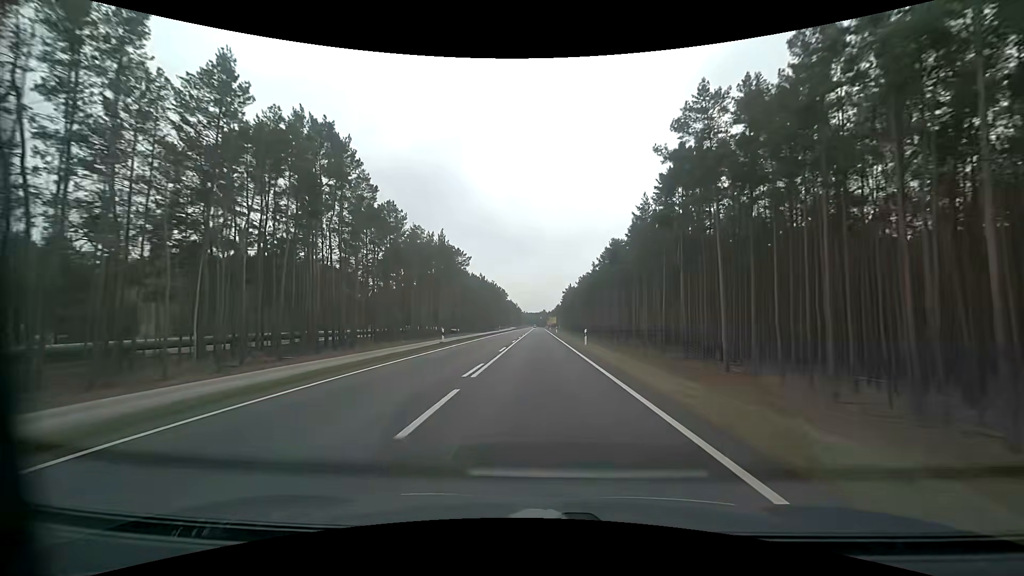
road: primary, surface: asphalt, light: Day
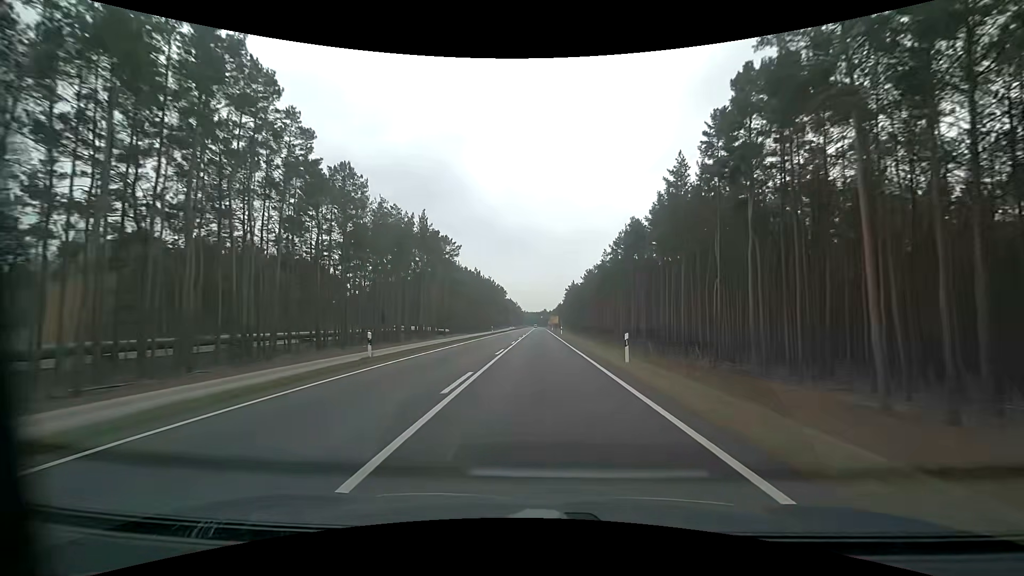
(0.0, +14.8) m; 0°
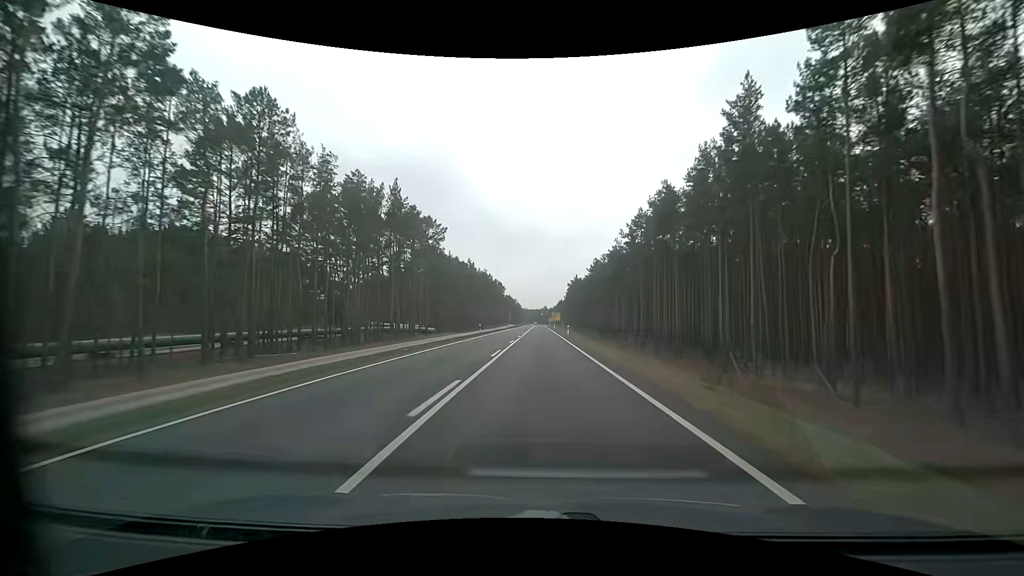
(0.0, +14.6) m; 0°
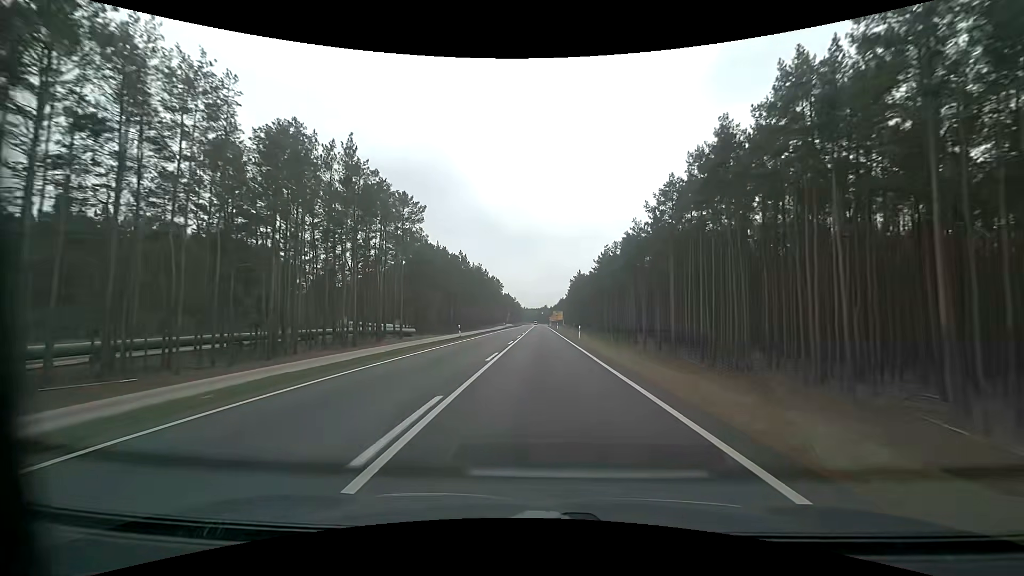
(0.0, +14.1) m; 0°
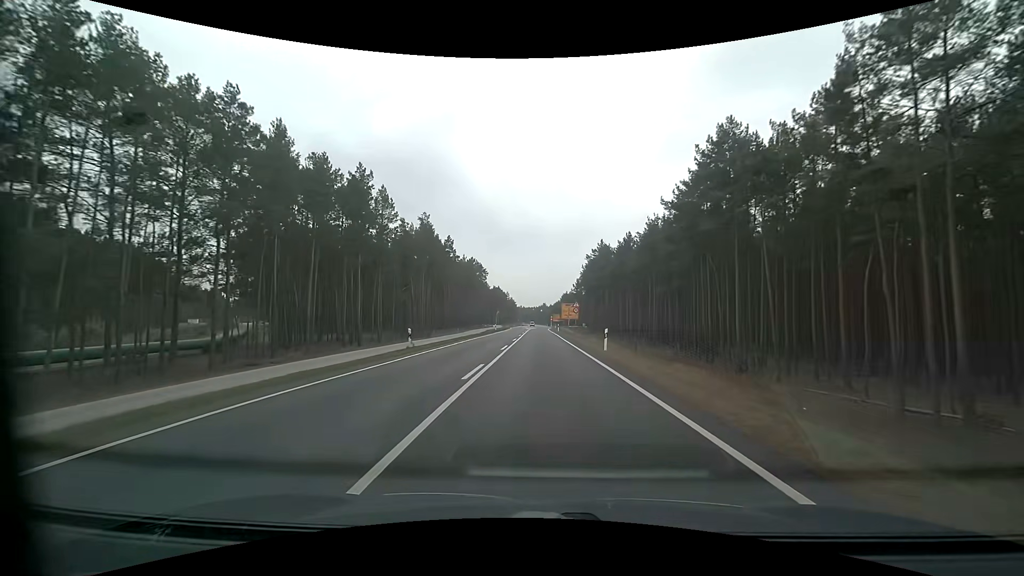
(+0.1, +64.5) m; 0°
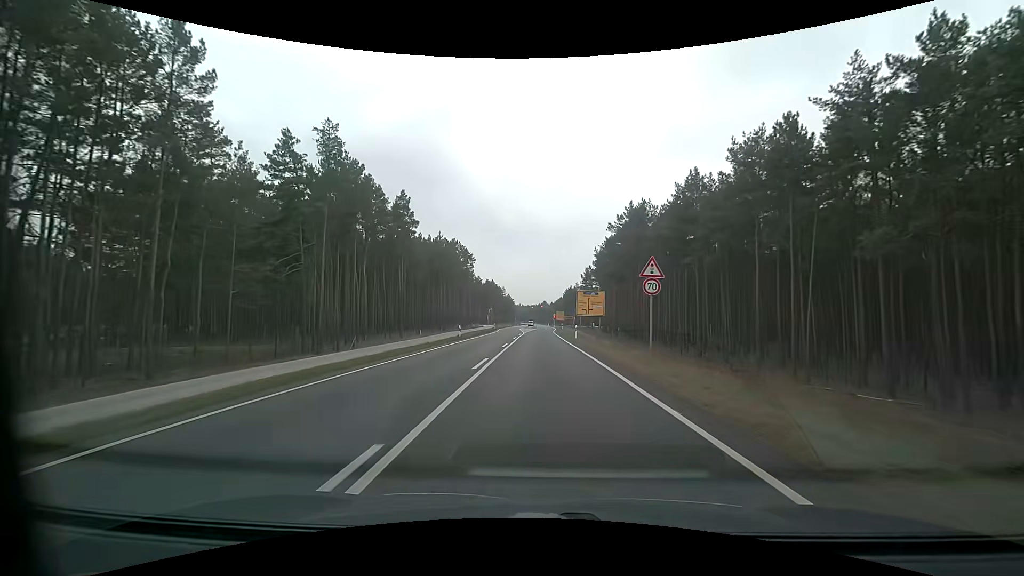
(+0.1, +33.8) m; 0°
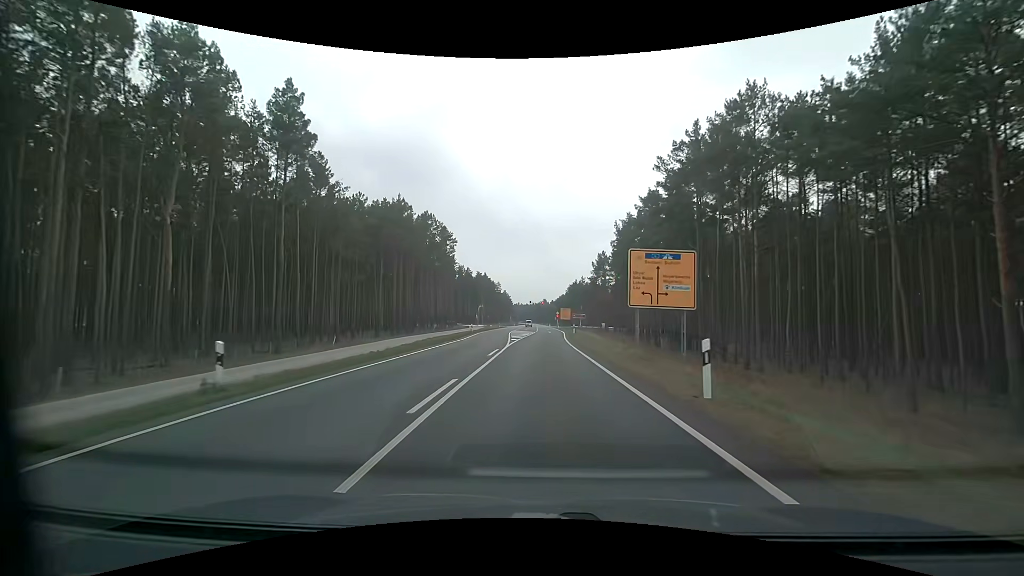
(0.0, +30.2) m; 0°
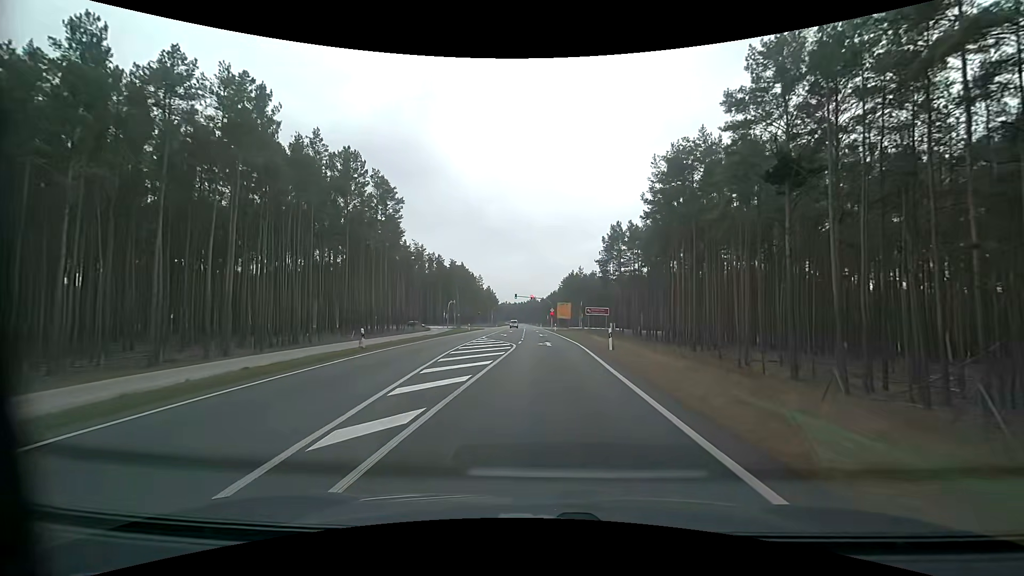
(+0.2, +34.3) m; +1°
(0, +10) (0, +20) (0, +30) (0, +40) (0, +50) (0, +60) (0, +70) (0, +80) (0, +90) (0, +100) m
